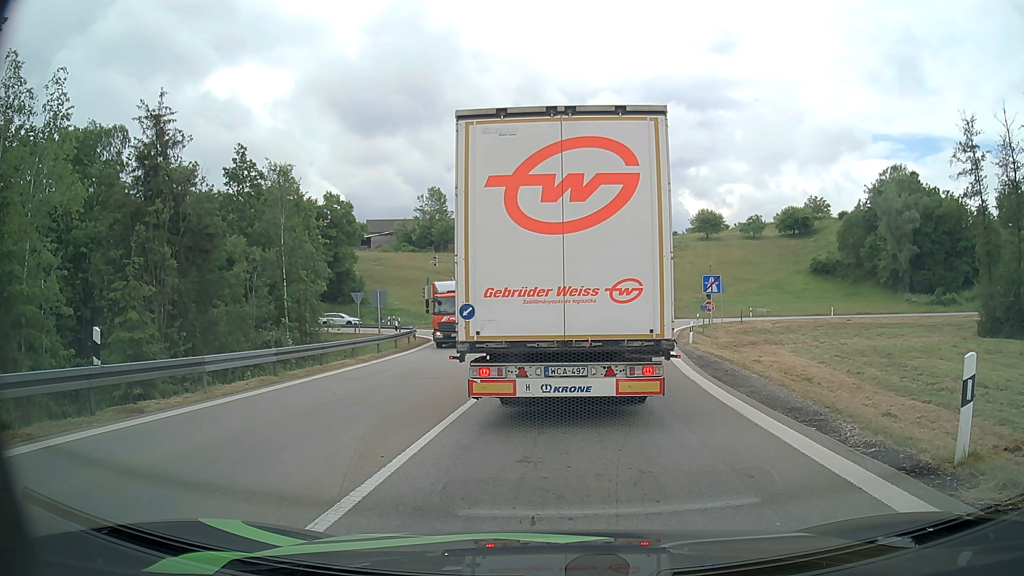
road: motorway_link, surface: asphalt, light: Day
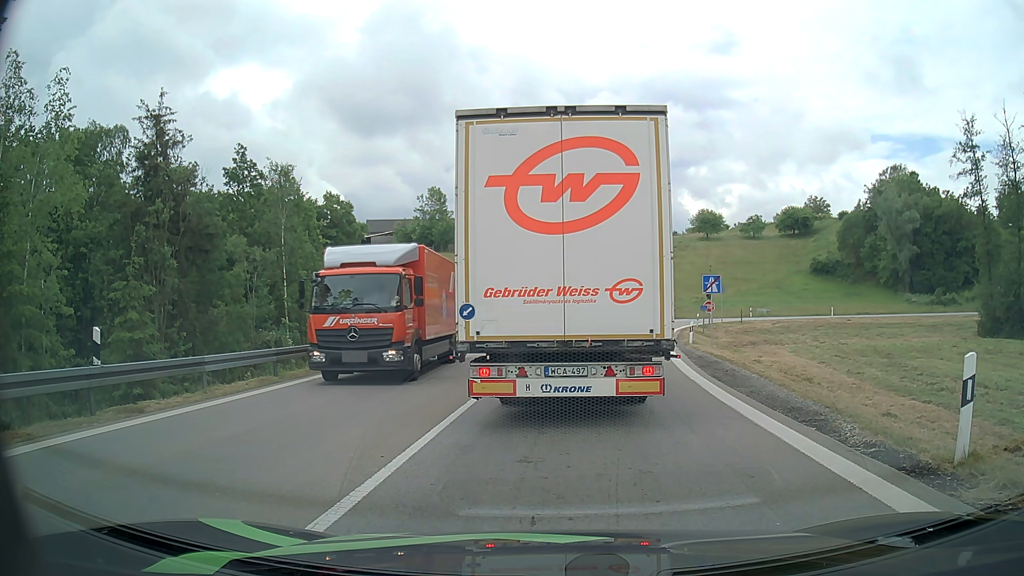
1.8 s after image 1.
(0.0, 0.0) m; 0°
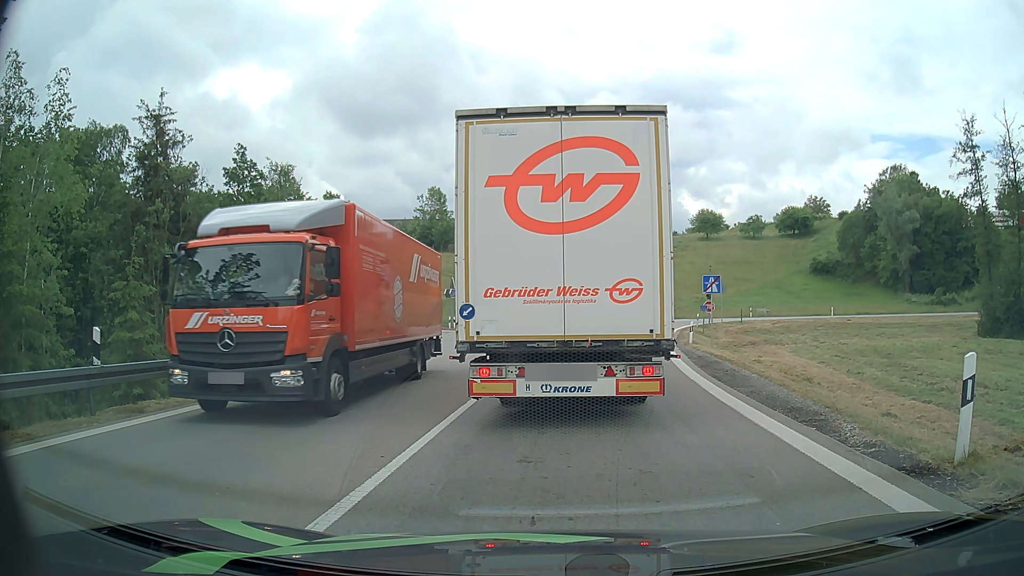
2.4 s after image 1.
(0.0, 0.0) m; 0°
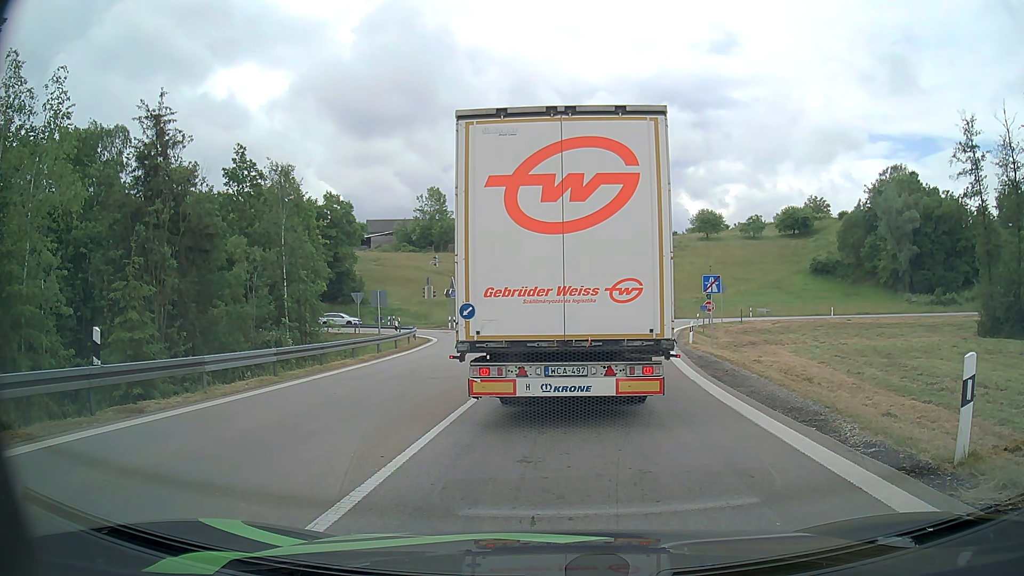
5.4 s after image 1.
(0.0, 0.0) m; 0°
(0, +10) (+1, +20) (+2, +30) (+3, +40) (+4, +50) (+4, +60) (-1, +68) (-9, +73) (-19, +75) (-29, +77) m
